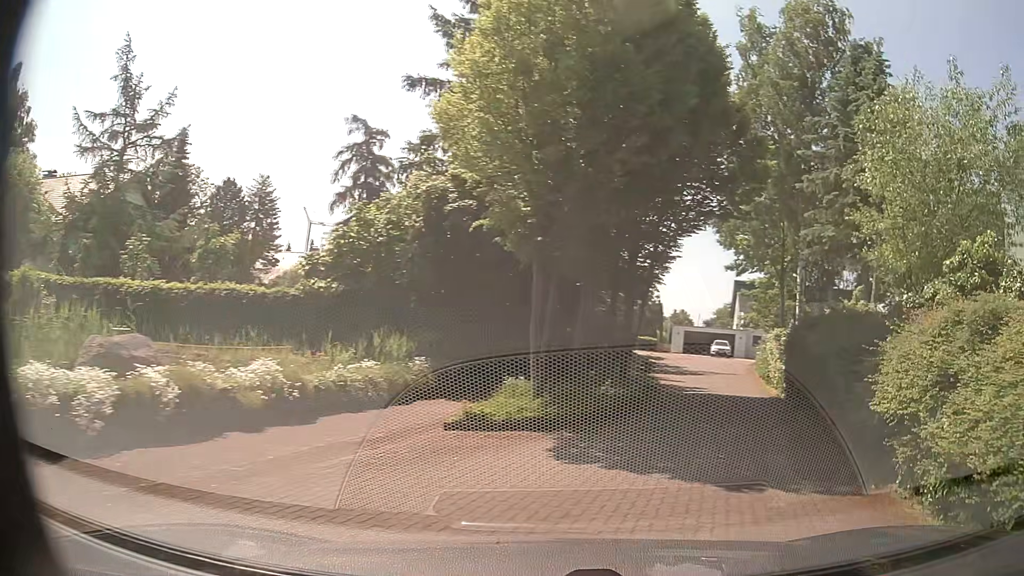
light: Day
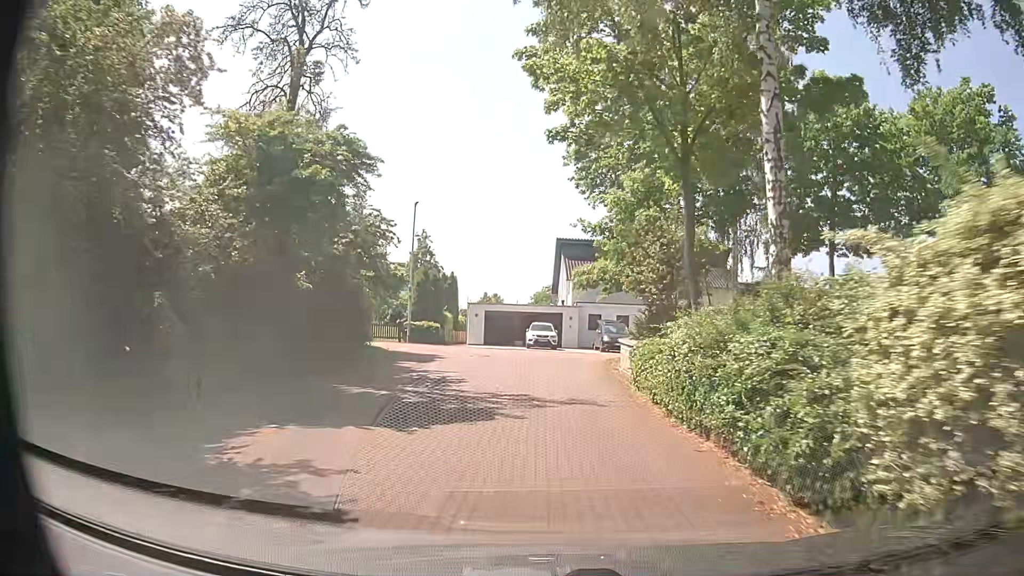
(+5.6, +21.4) m; +17°
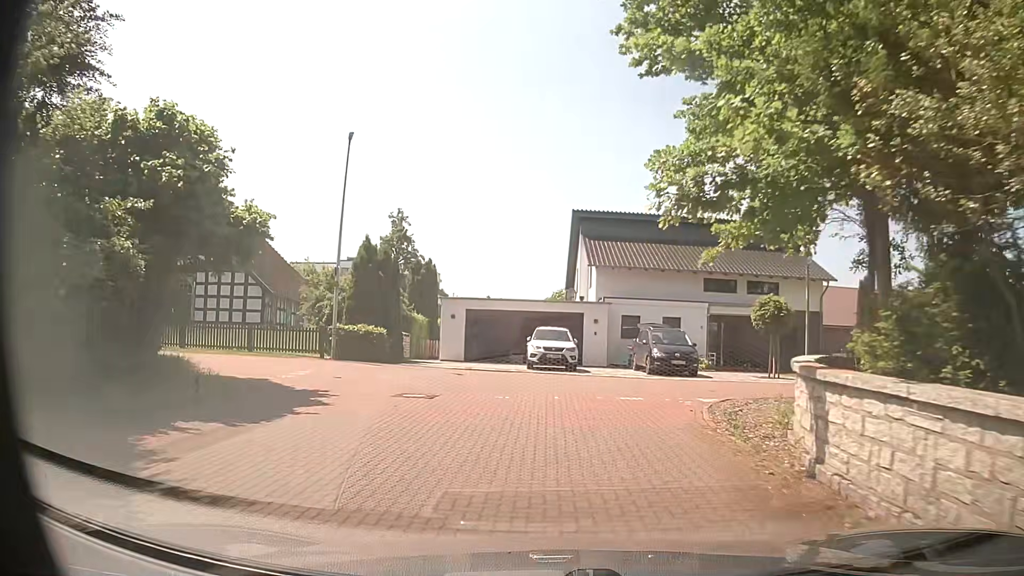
(-0.1, +14.7) m; -2°
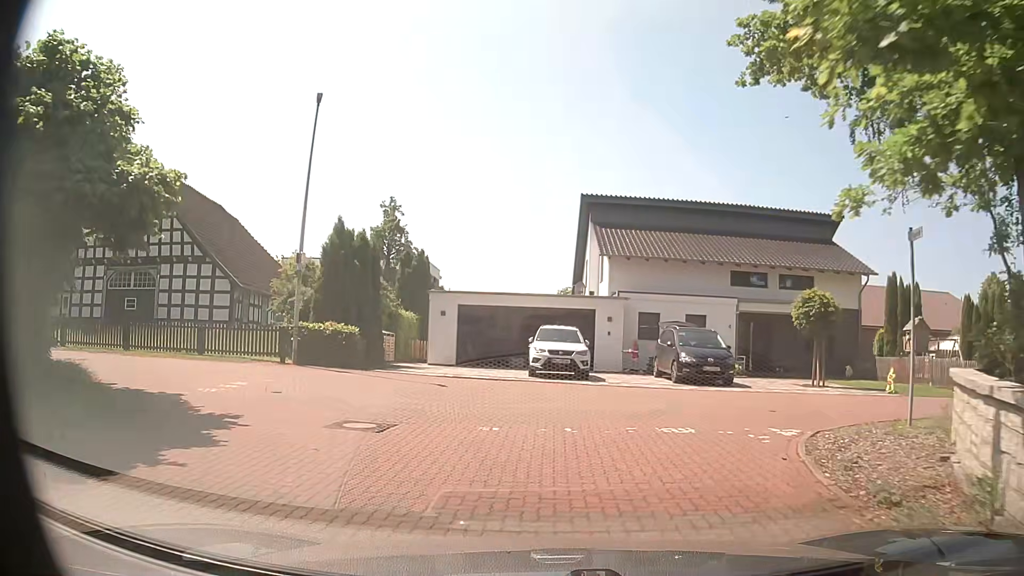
(0.0, +4.0) m; 0°
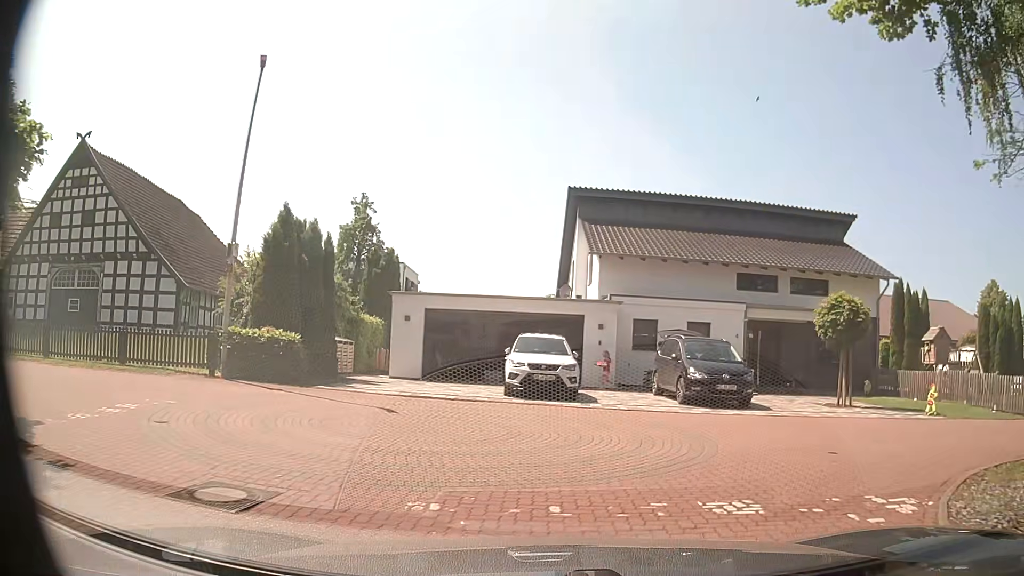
(0.0, +3.4) m; +2°
